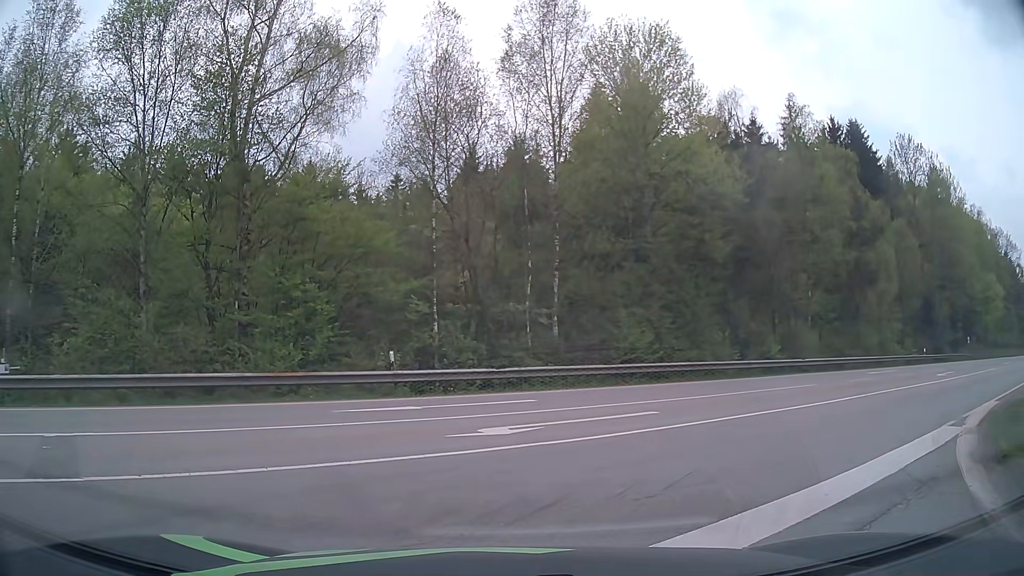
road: motorway_link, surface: asphalt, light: Day
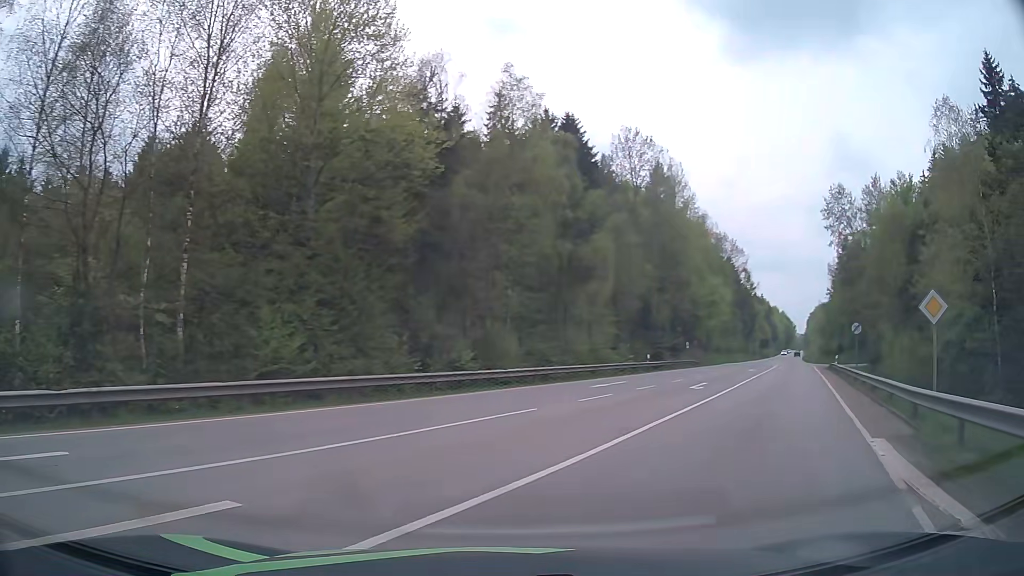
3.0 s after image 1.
(+1.7, +7.5) m; +26°
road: secondary
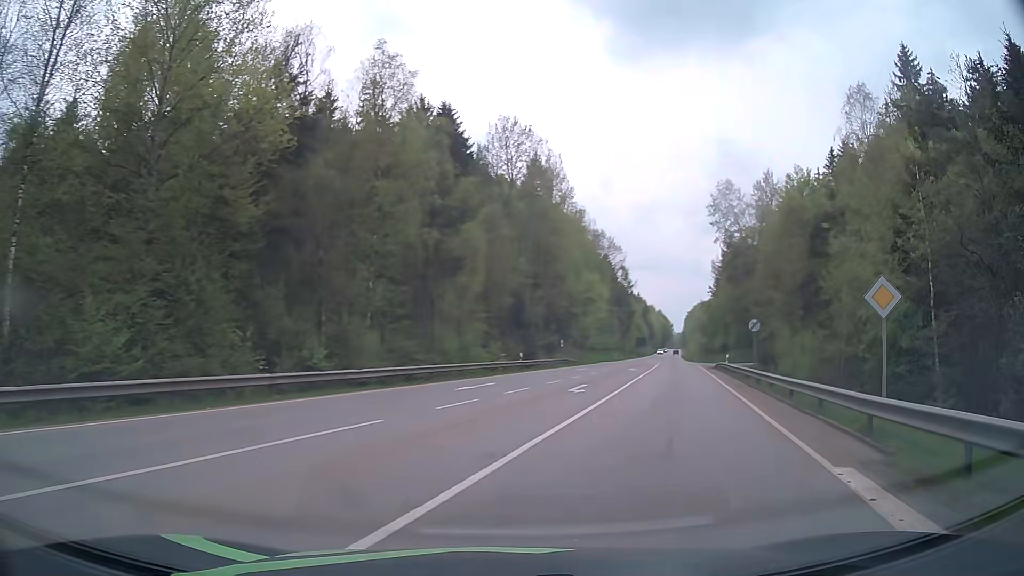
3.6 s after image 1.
(+0.3, +3.2) m; +12°
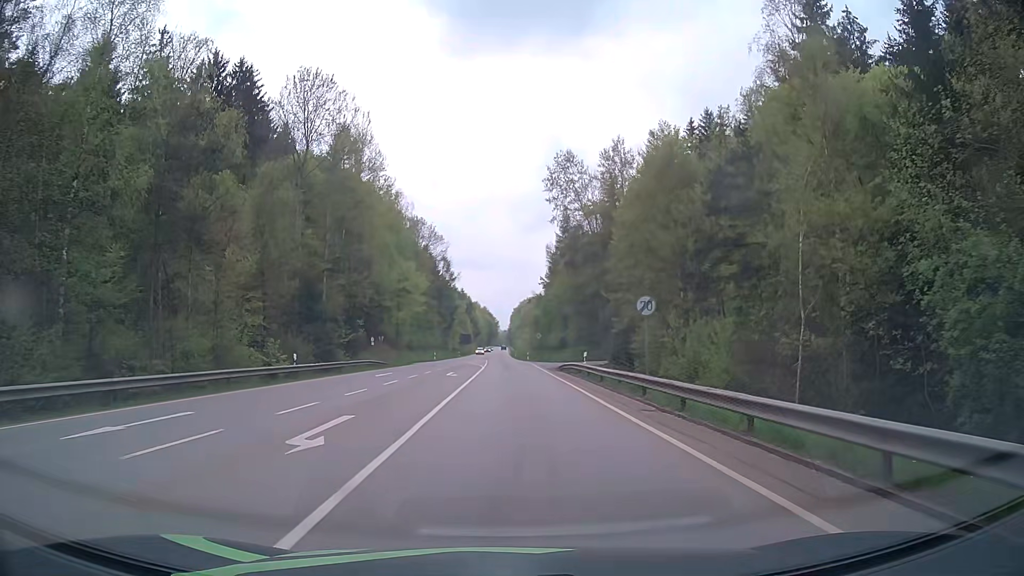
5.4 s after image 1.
(+2.3, +13.0) m; +15°
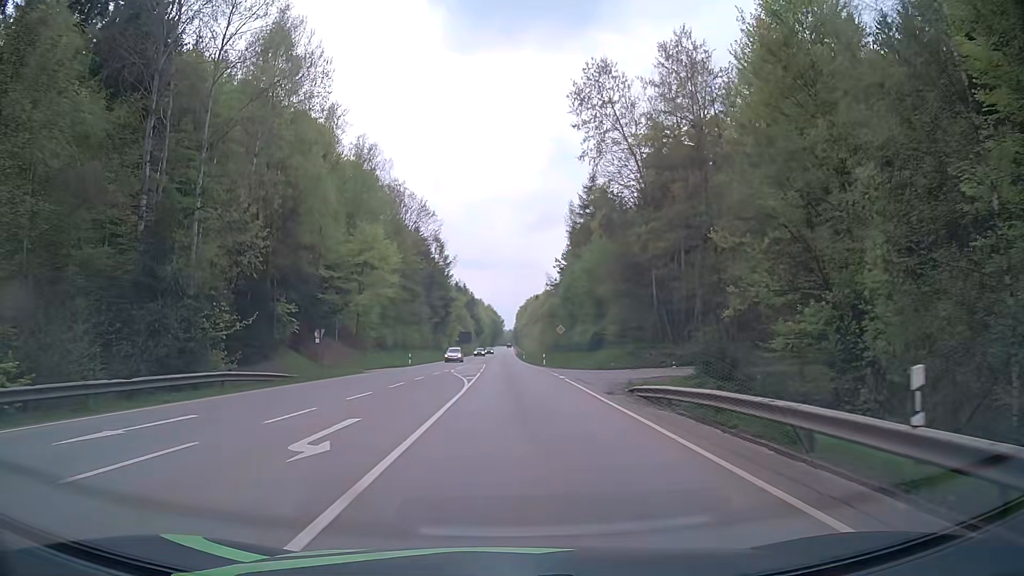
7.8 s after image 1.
(0.0, +26.5) m; 0°
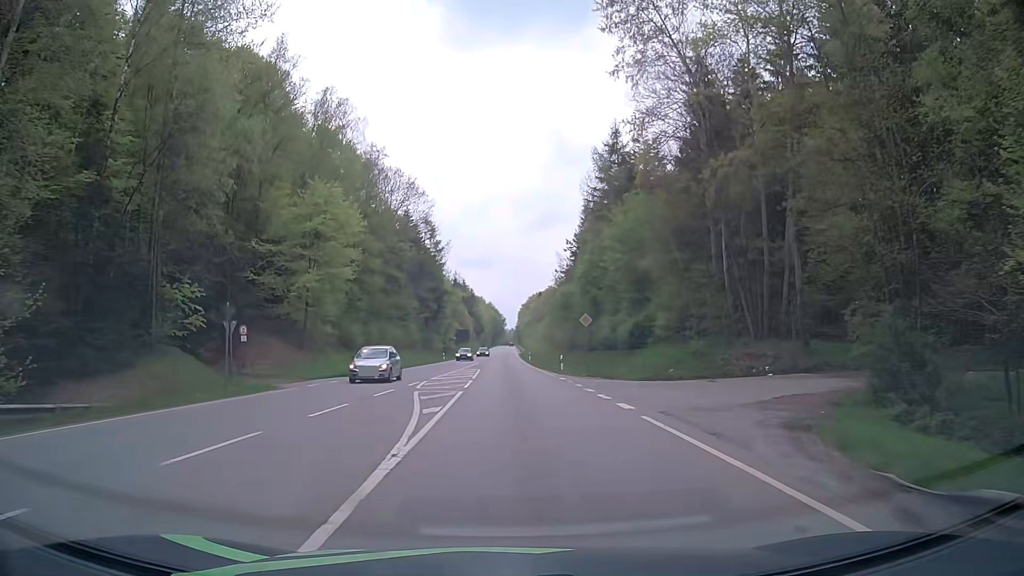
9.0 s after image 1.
(0.0, +16.7) m; 0°
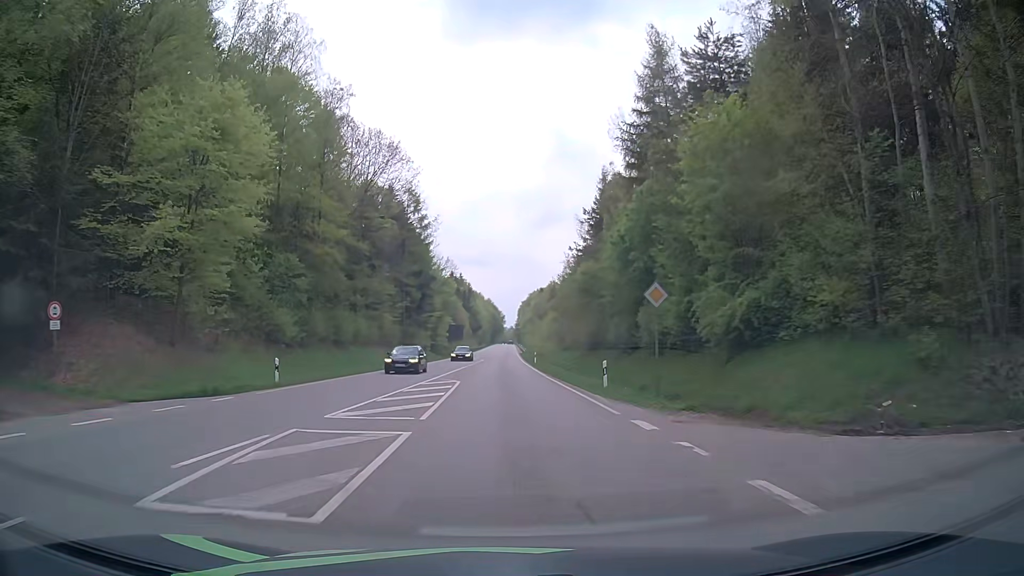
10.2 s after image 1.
(0.0, +18.7) m; 0°
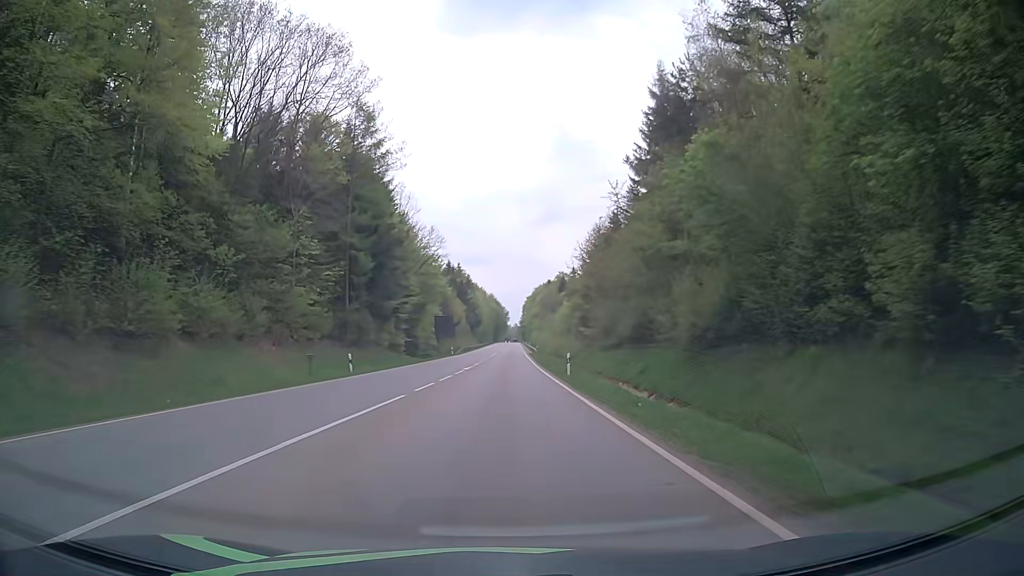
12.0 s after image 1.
(0.0, +31.2) m; 0°
(0, +10) (0, +20) (0, +30) (0, +40) (0, +50) (0, +60) (0, +70) (0, +80) (0, +90) (0, +100) m
